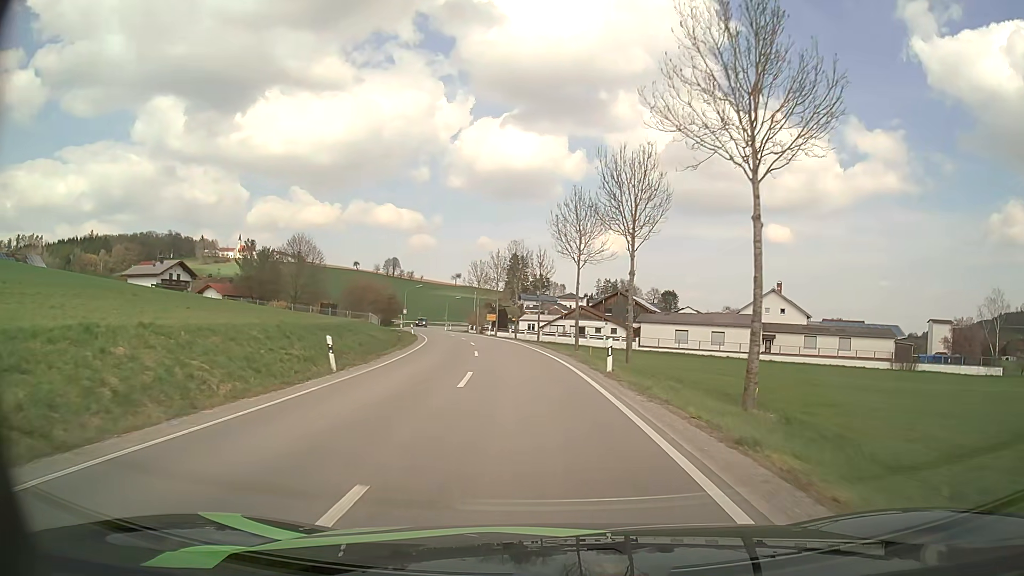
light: Day
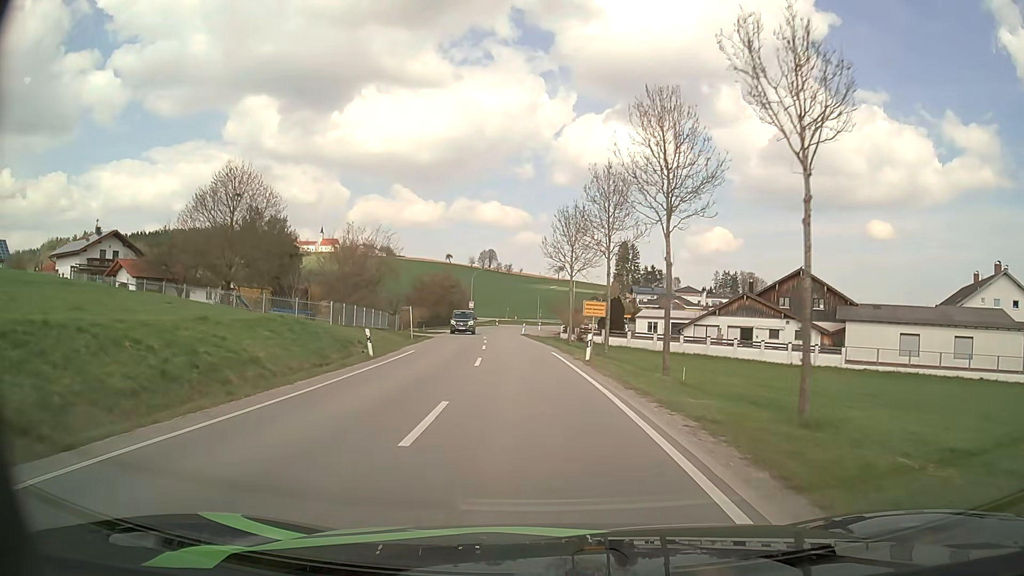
(-3.1, +42.8) m; -9°
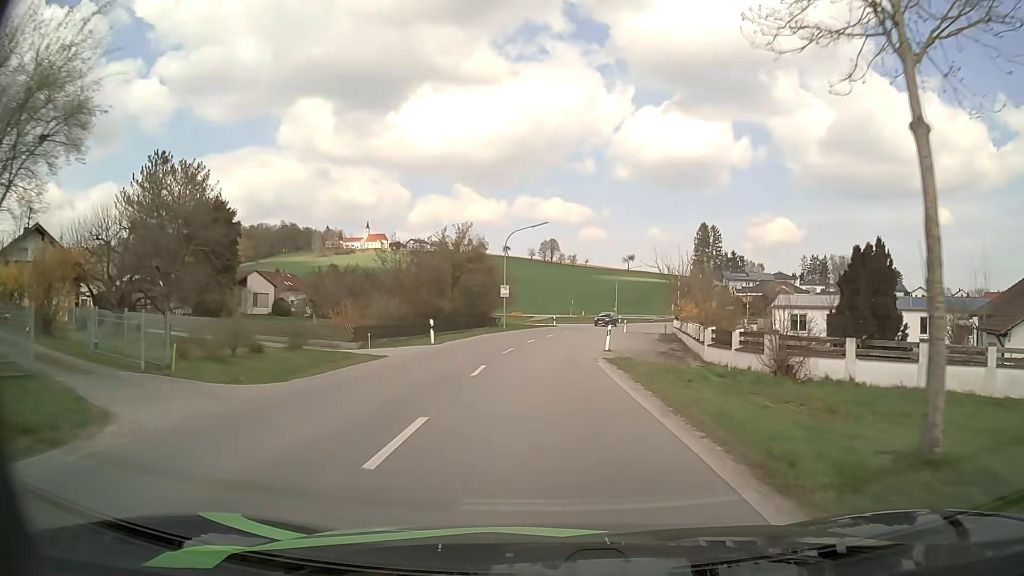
(-2.1, +41.7) m; -5°
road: secondary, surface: asphalt
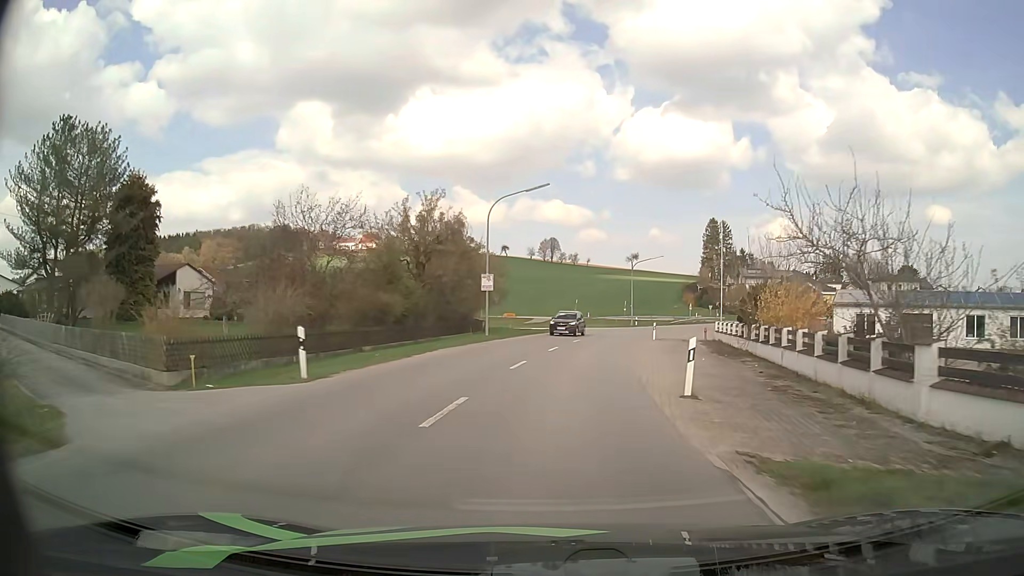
(-0.1, +16.0) m; 0°
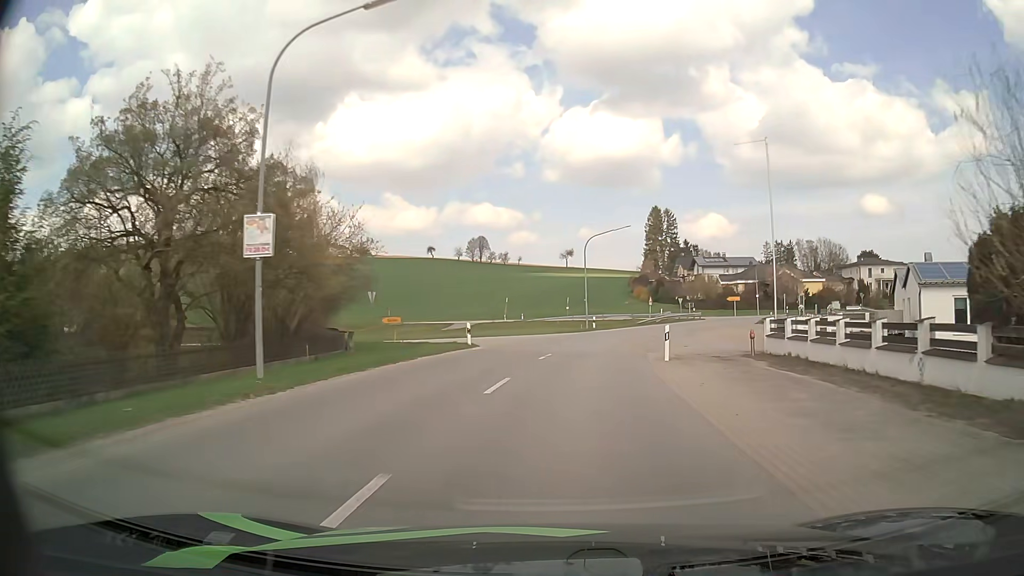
(+1.2, +23.4) m; +6°
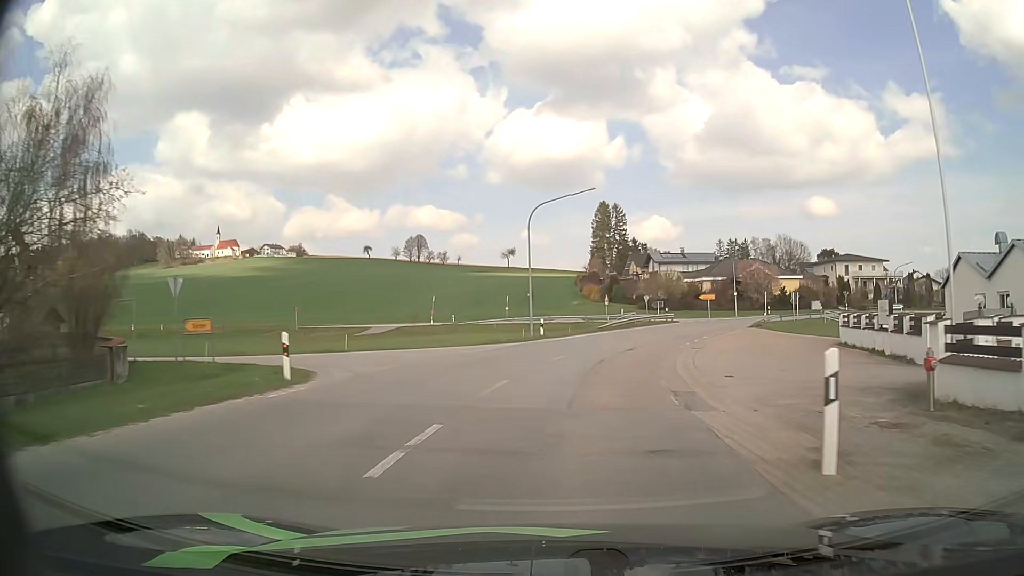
(+0.6, +15.3) m; +5°
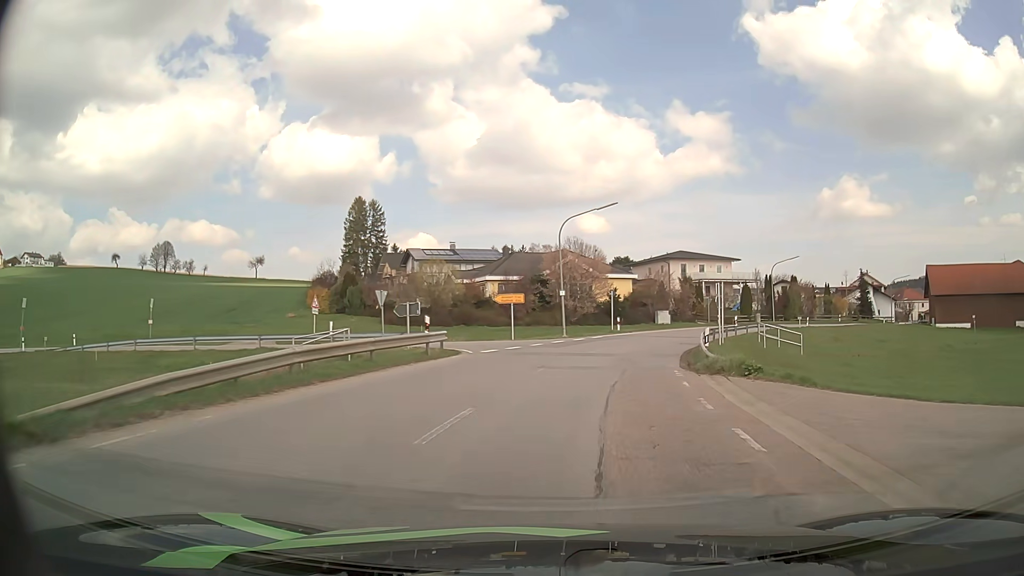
(+6.0, +36.2) m; +20°
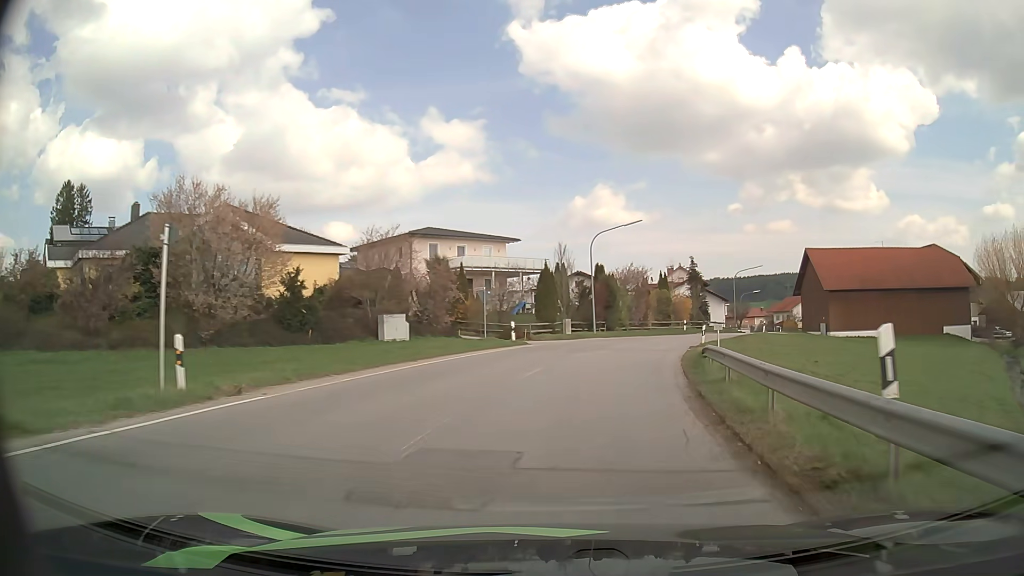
(+5.9, +33.8) m; +21°
(+1, +10) (+2, +20) (+5, +30) (+8, +39) (+12, +48) (+16, +57) (+21, +66) (+26, +75) (+30, +84) (+34, +93) m
